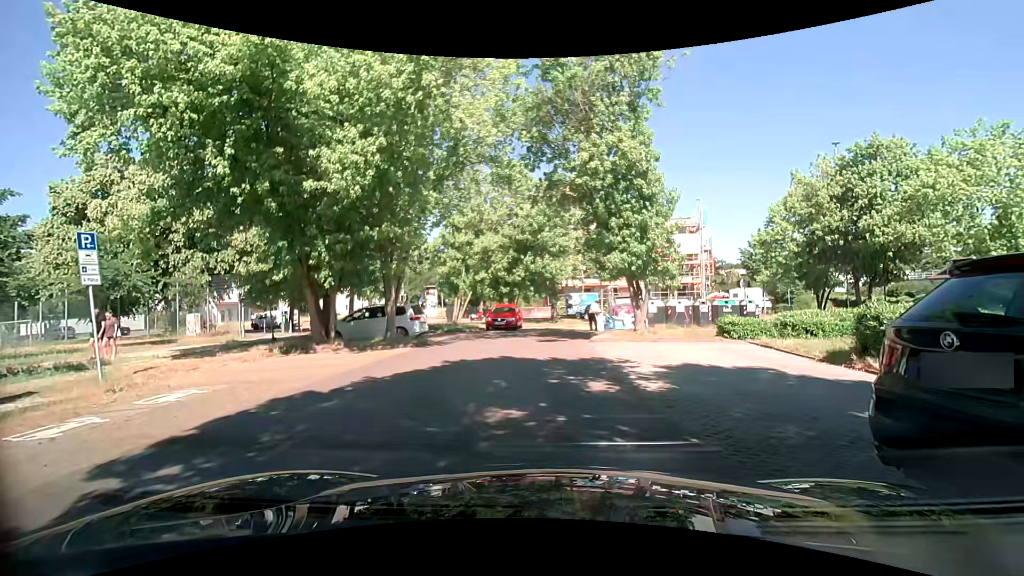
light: Day
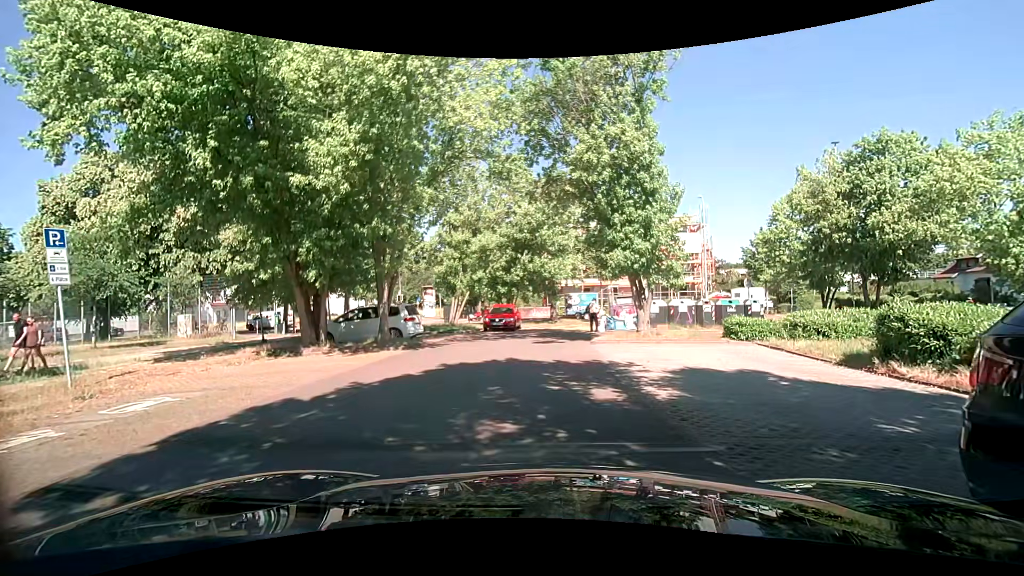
(0.0, +0.7) m; 0°
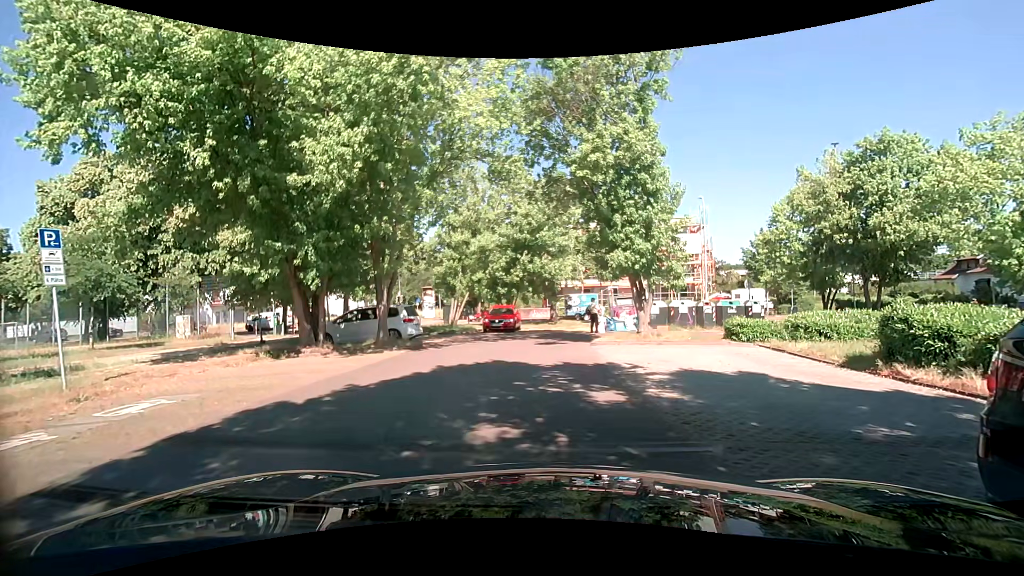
(0.0, +0.2) m; 0°
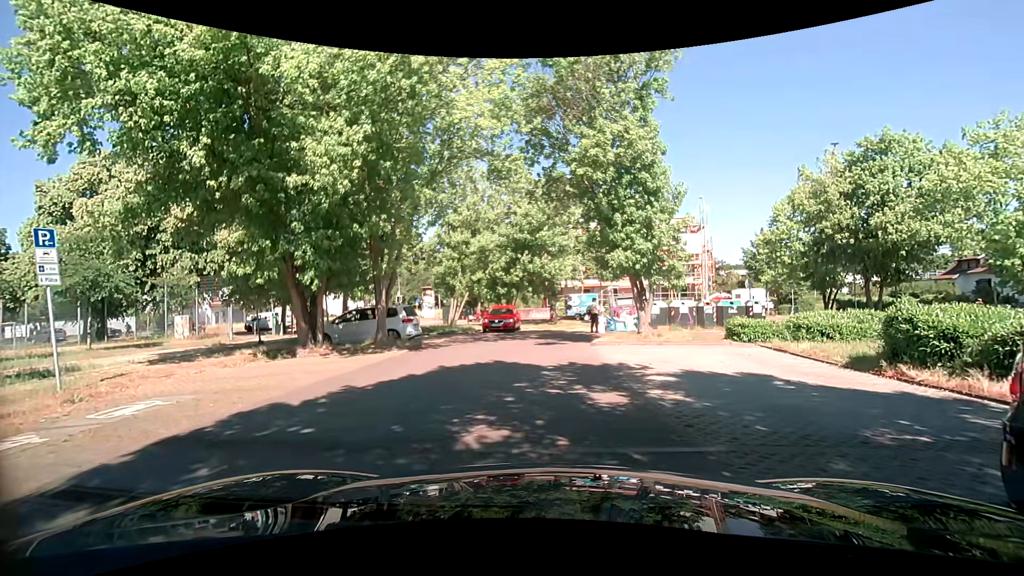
(0.0, +0.1) m; 0°
